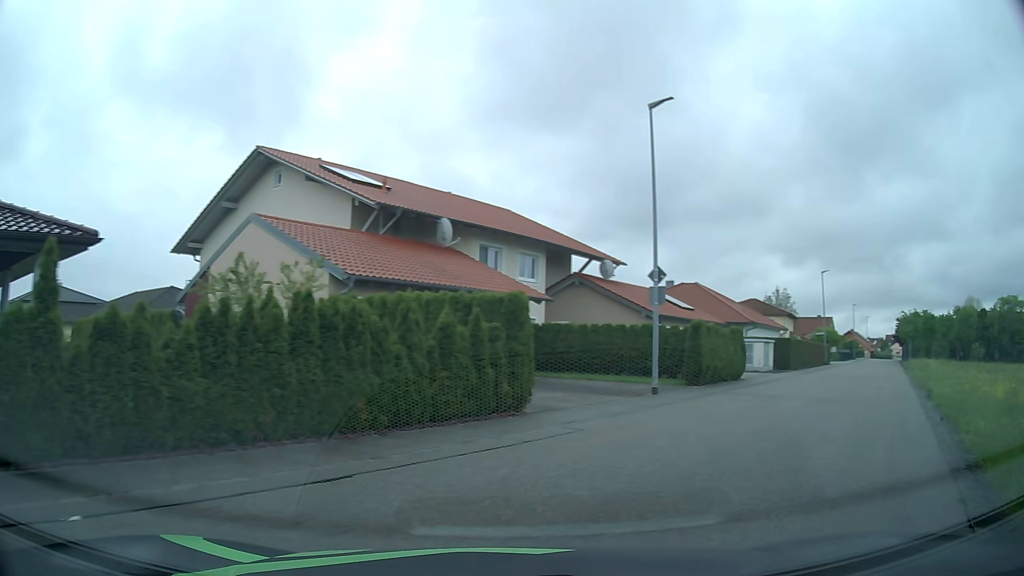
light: Day
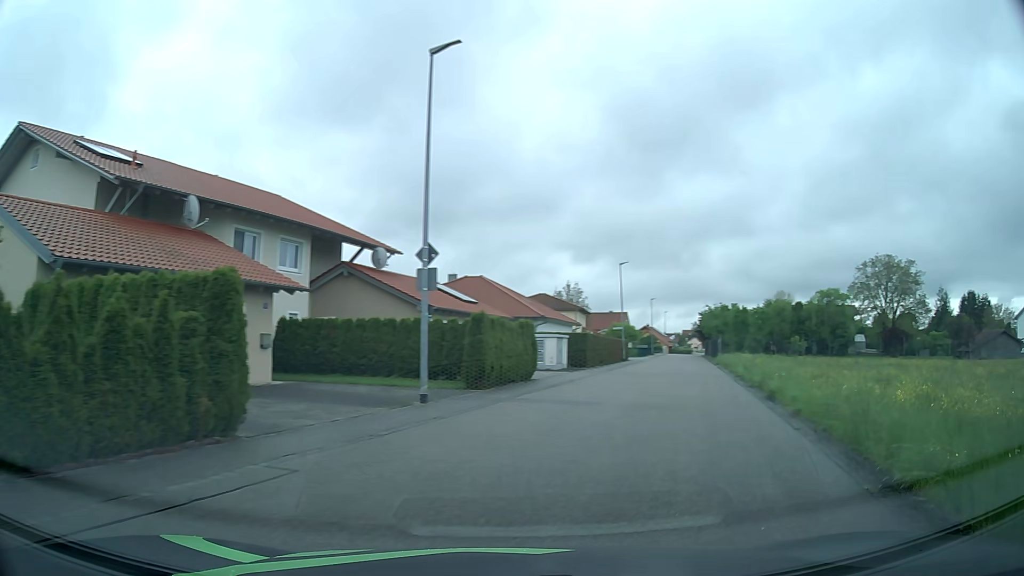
(+0.5, +3.8) m; +17°
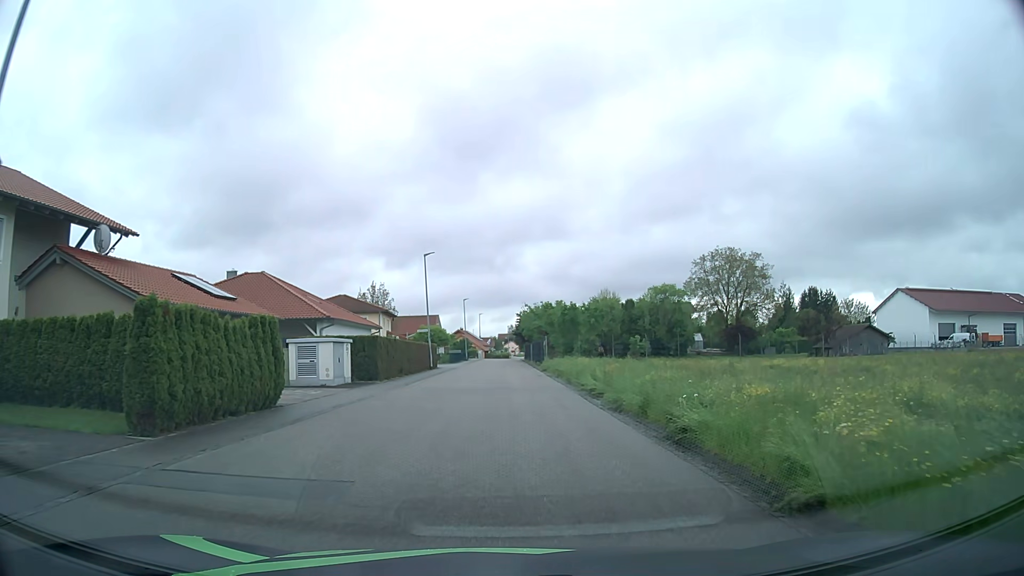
(+1.6, +8.9) m; +15°
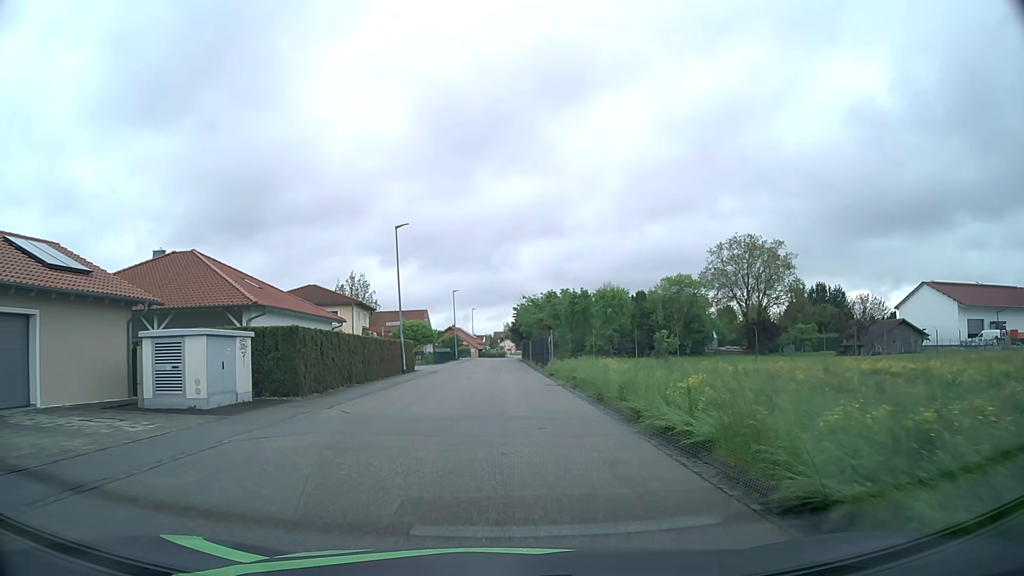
(0.0, +11.0) m; 0°
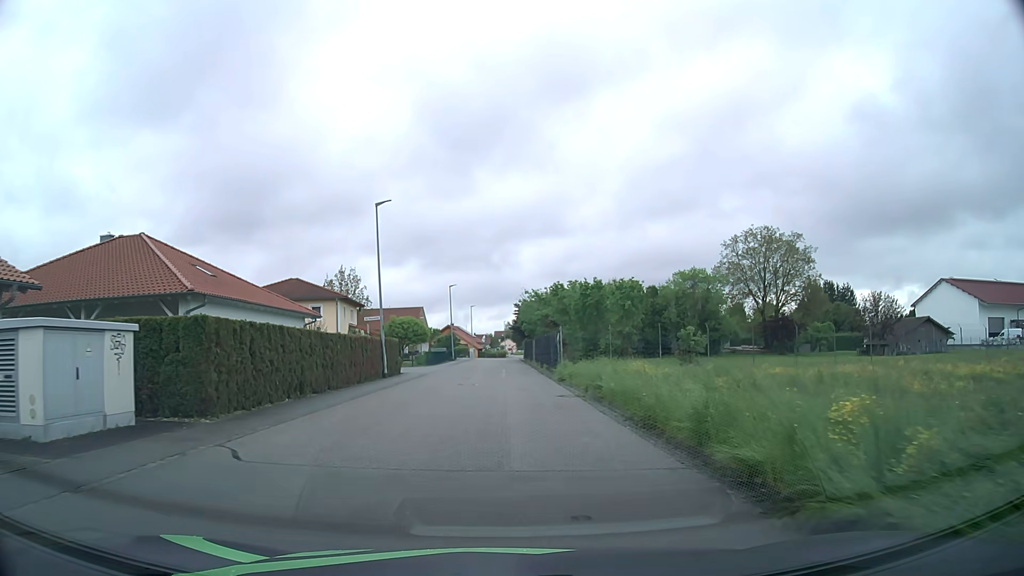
(0.0, +6.2) m; 0°
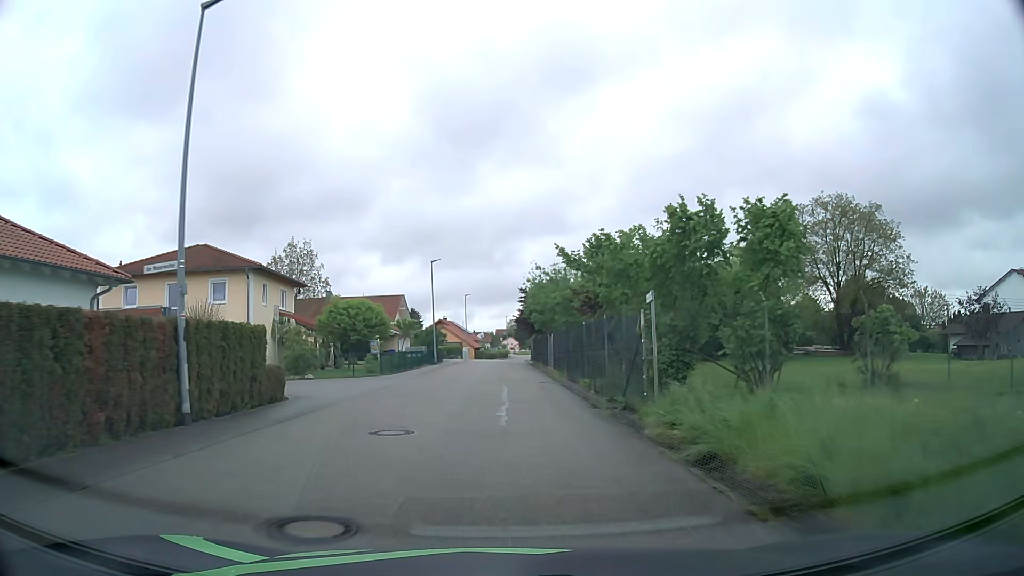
(0.0, +20.4) m; 0°
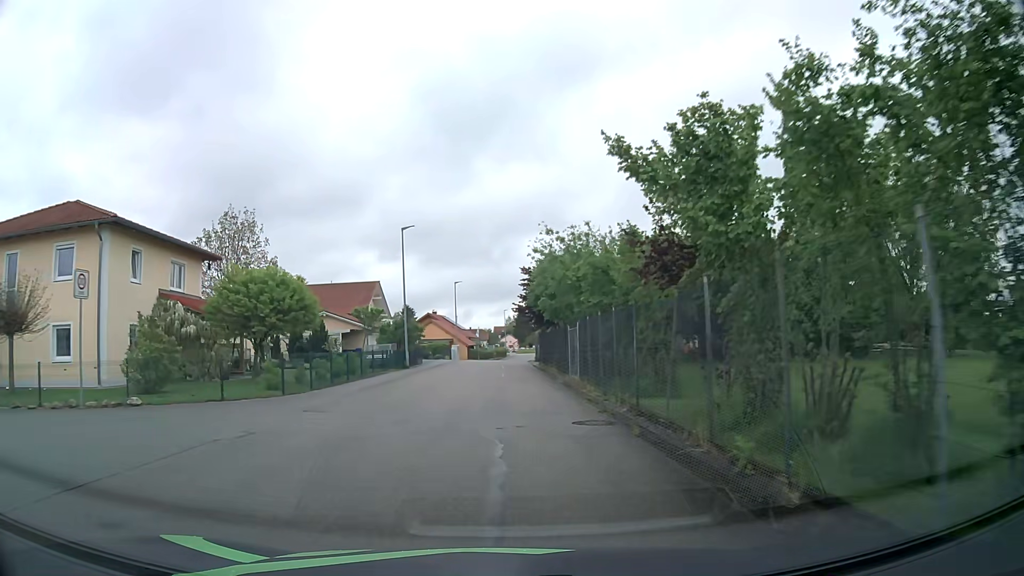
(0.0, +14.4) m; 0°
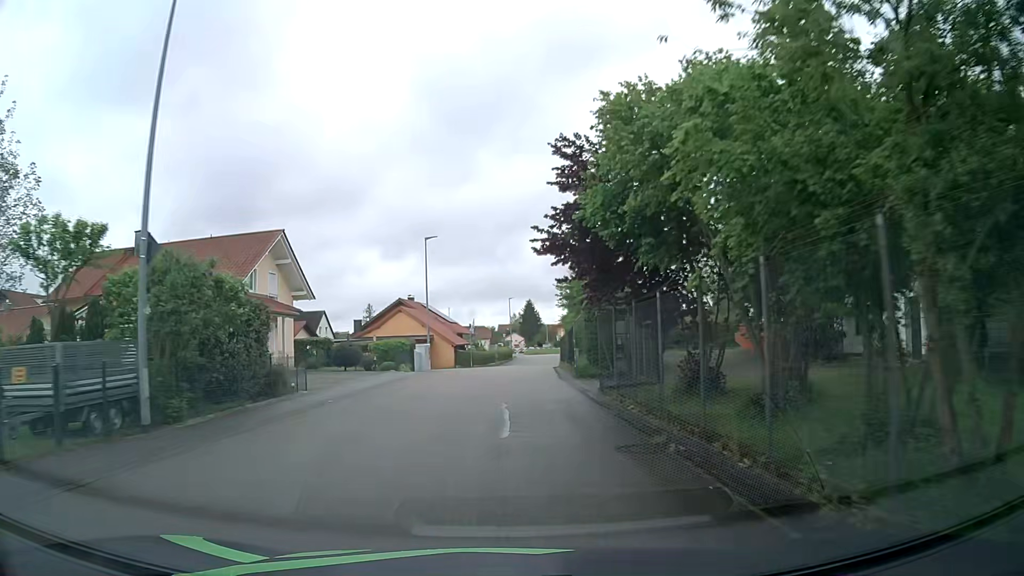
(0.0, +29.4) m; 0°
(0, +10) (0, +20) (0, +30) (+1, +40) (+2, +50) (+2, +60) (+3, +70) (+5, +80) (+6, +90) (+8, +100) m
